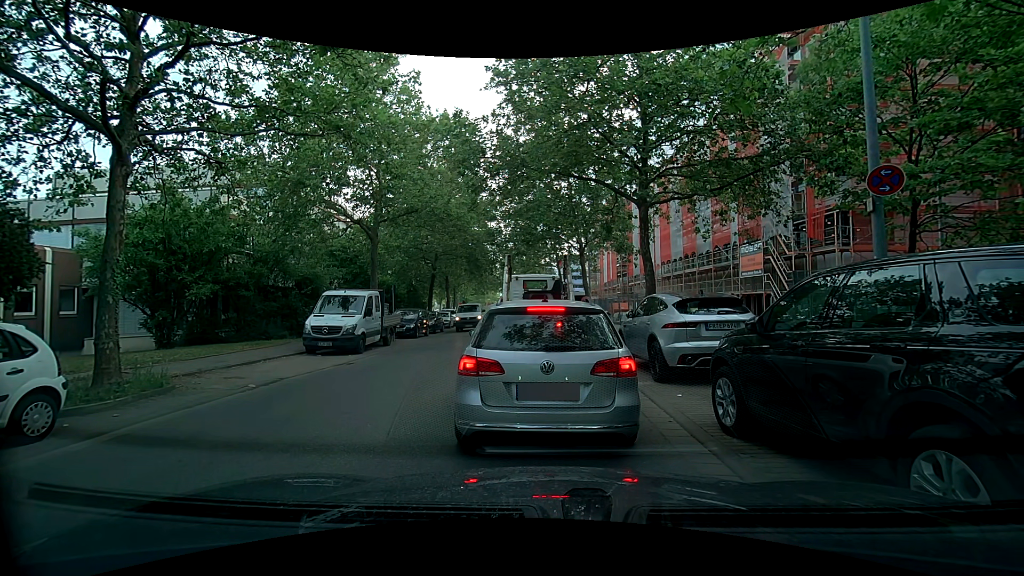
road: tertiary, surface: asphalt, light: Day
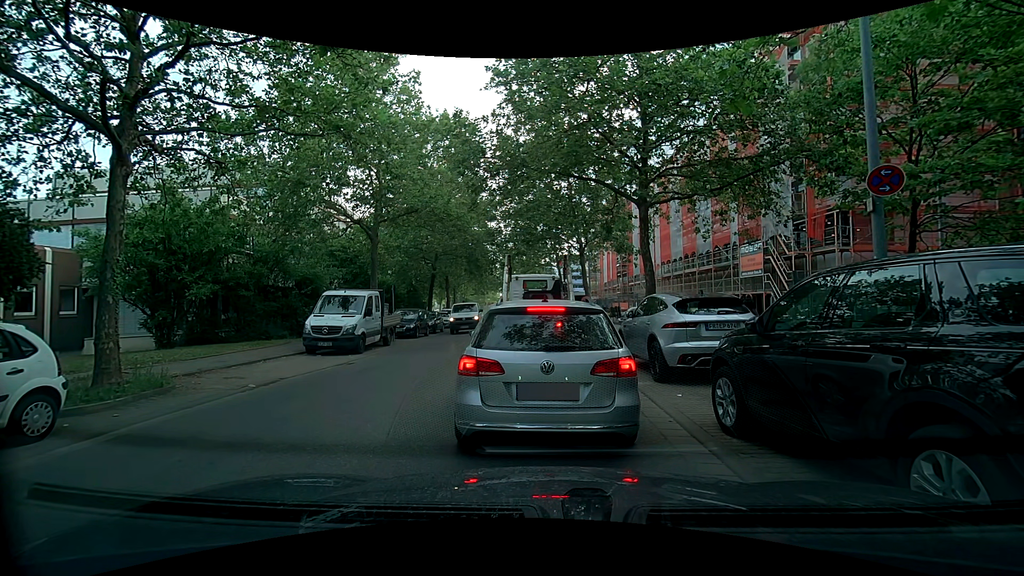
(0.0, 0.0) m; 0°
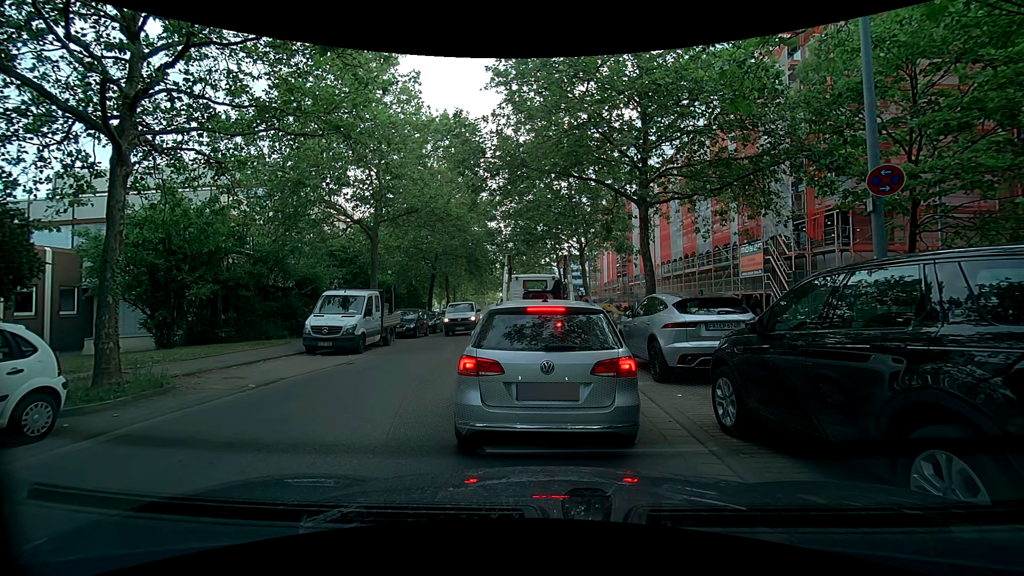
(0.0, 0.0) m; 0°
